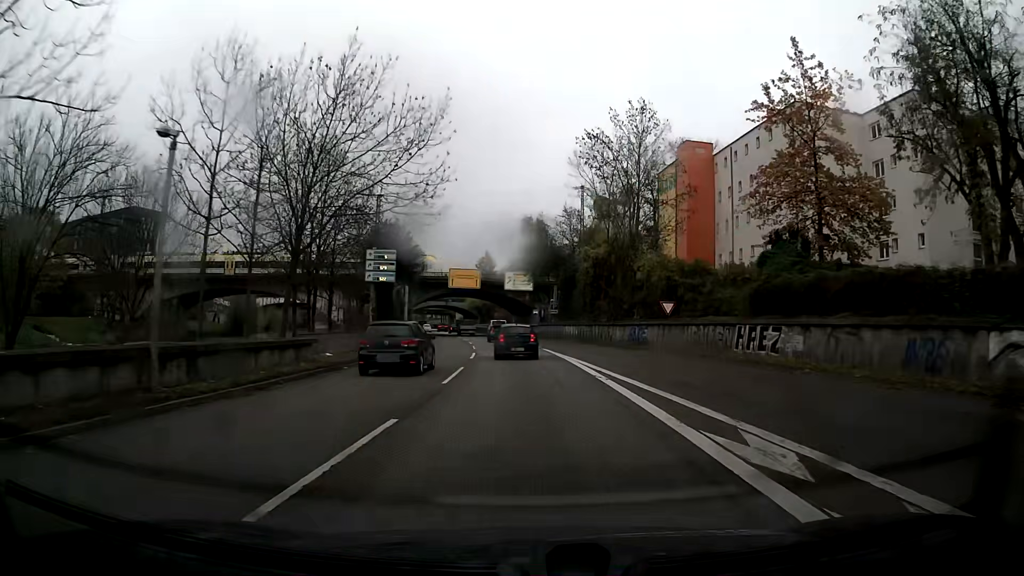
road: trunk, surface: asphalt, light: Day
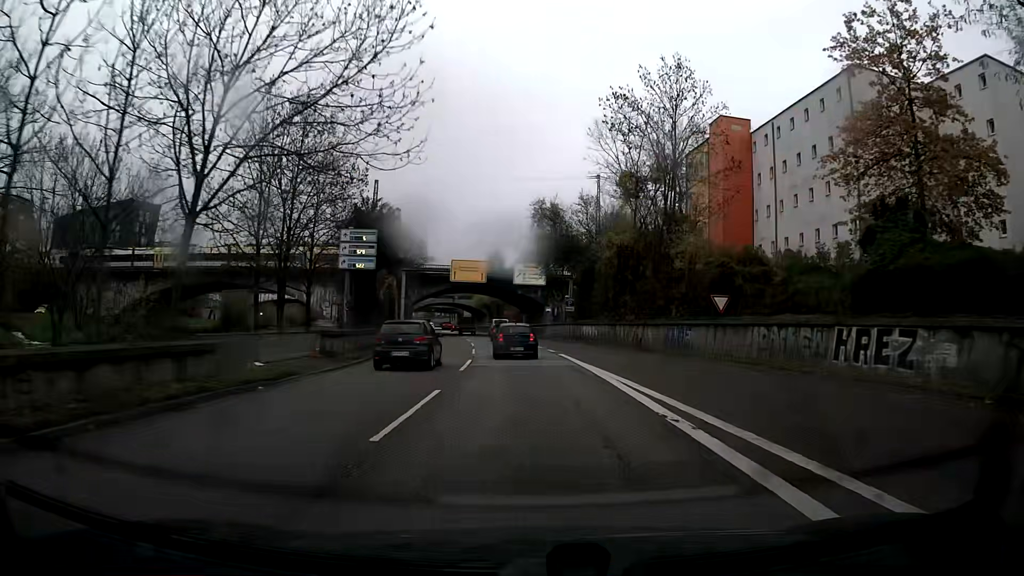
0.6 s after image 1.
(-0.1, +8.0) m; -1°
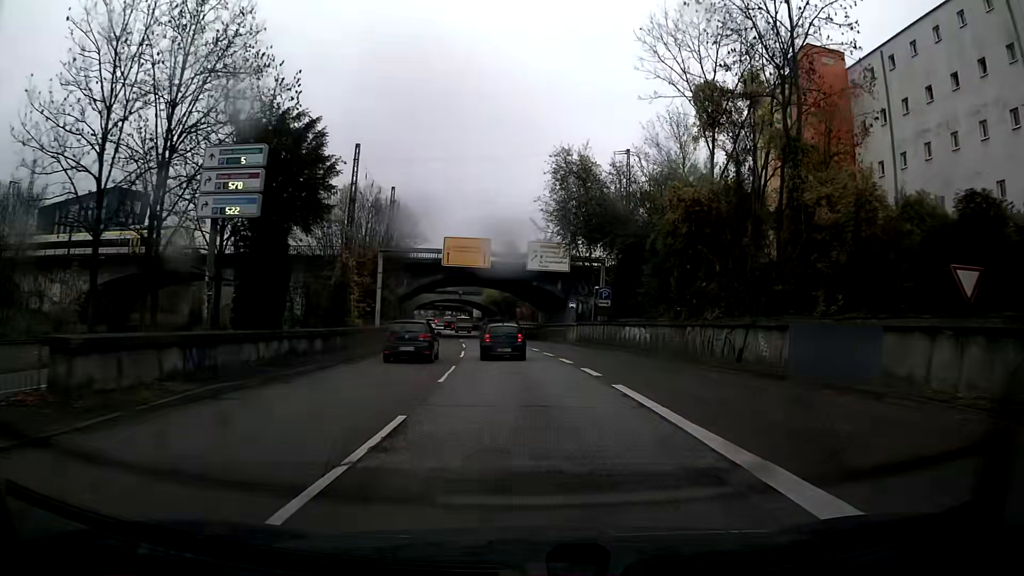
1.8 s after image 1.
(-0.2, +16.0) m; -1°
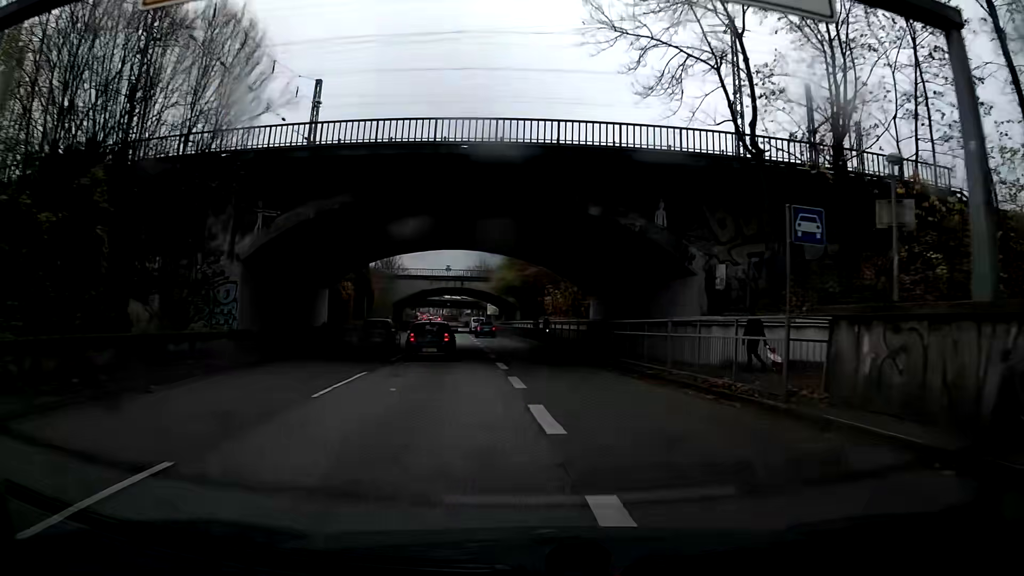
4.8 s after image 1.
(-0.8, +40.2) m; -3°
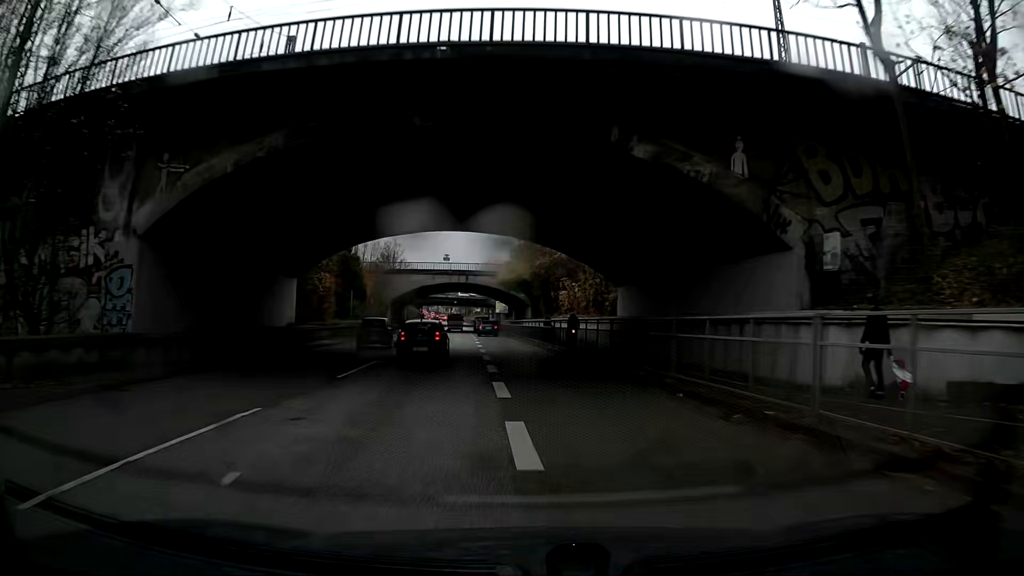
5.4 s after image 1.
(0.0, +8.1) m; -1°
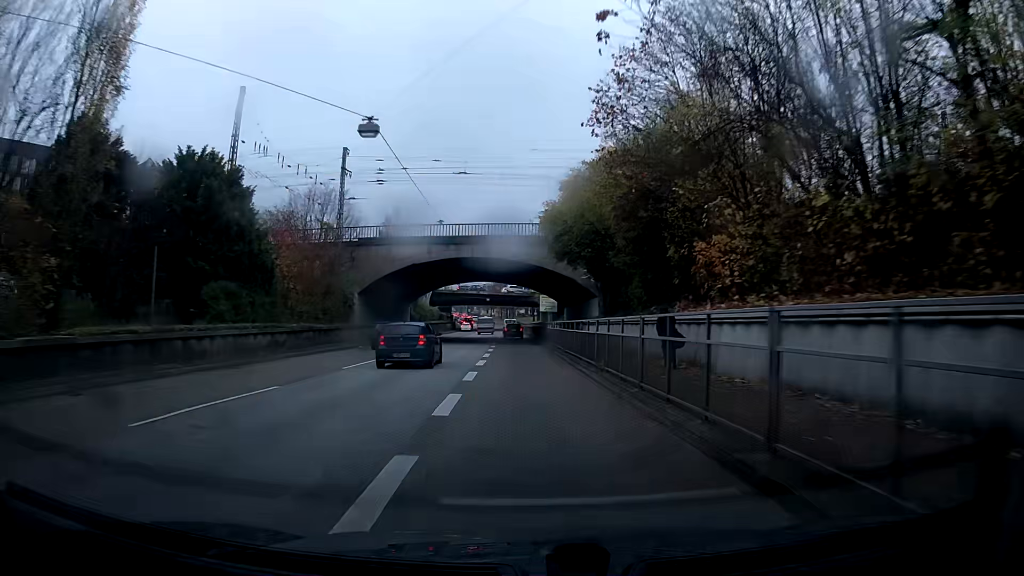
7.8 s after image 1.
(-0.8, +32.5) m; -3°
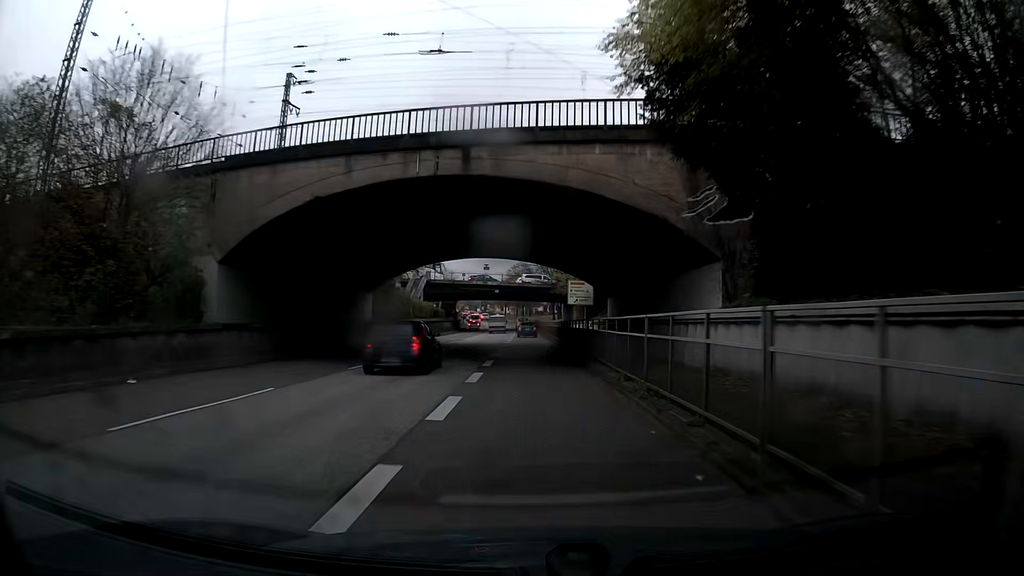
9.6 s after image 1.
(-0.5, +24.6) m; -2°
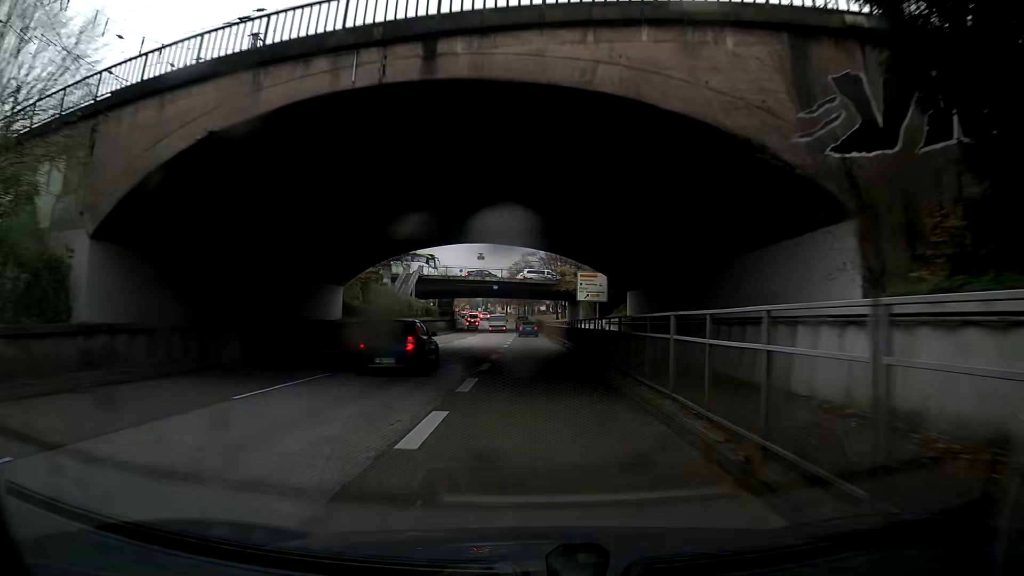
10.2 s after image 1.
(0.0, +8.1) m; -1°
(0, +10) (0, +20) (-1, +30) (0, +40) (0, +50) (0, +60) (0, +70) (0, +80) (-1, +90) (-1, +100) m
